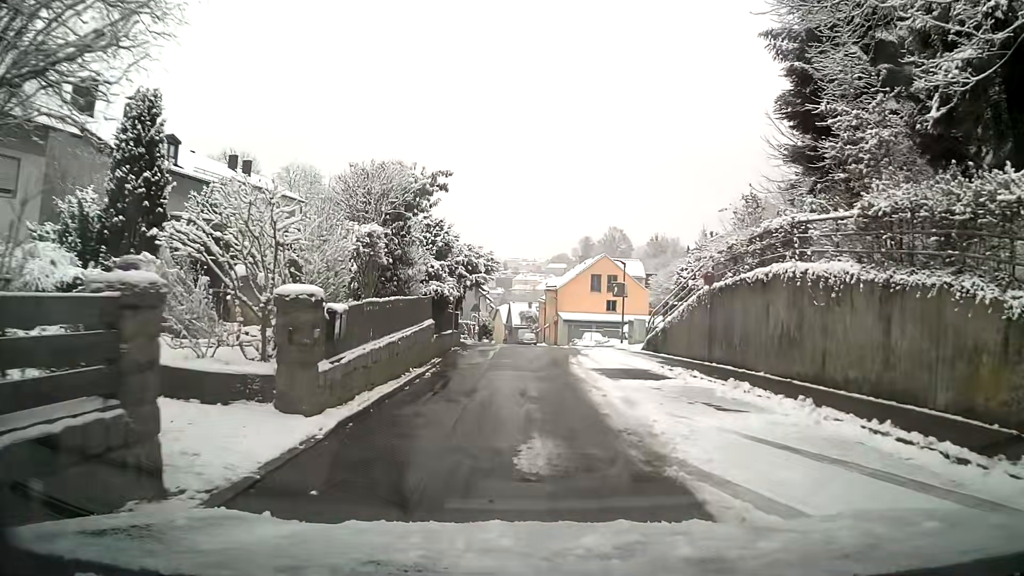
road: residential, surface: asphalt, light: Day
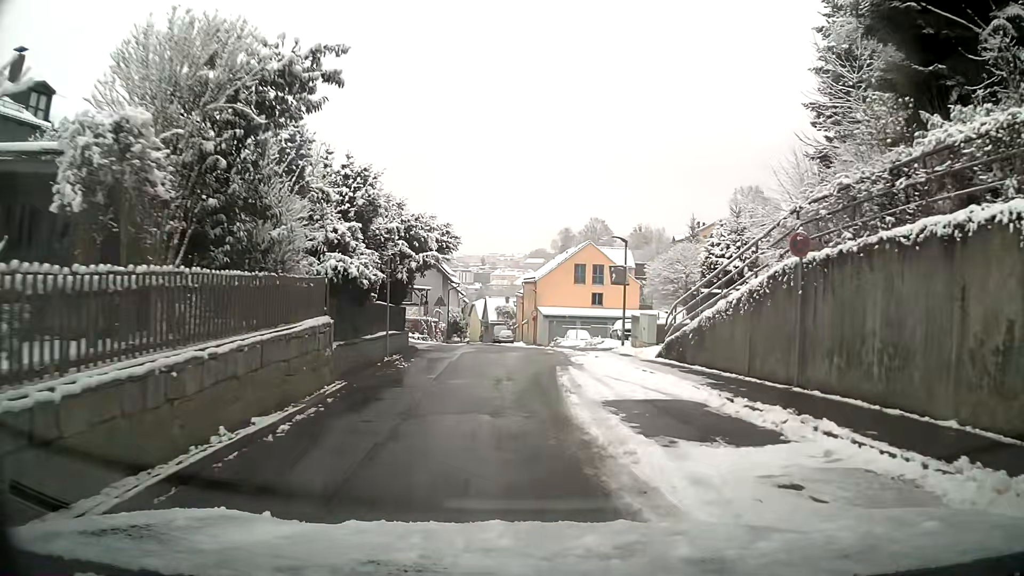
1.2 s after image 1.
(+0.1, +8.1) m; +2°
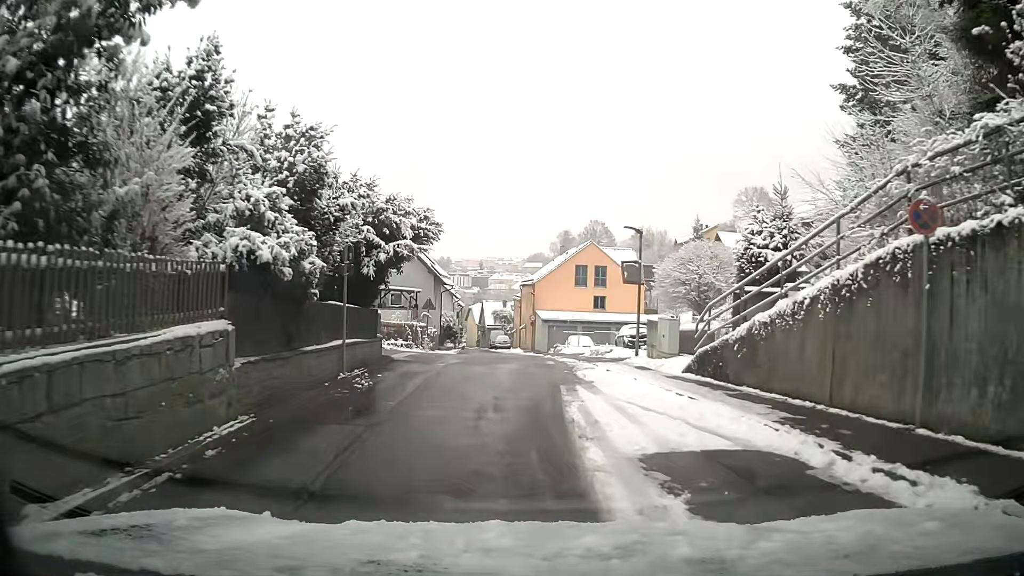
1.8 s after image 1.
(0.0, +4.0) m; 0°
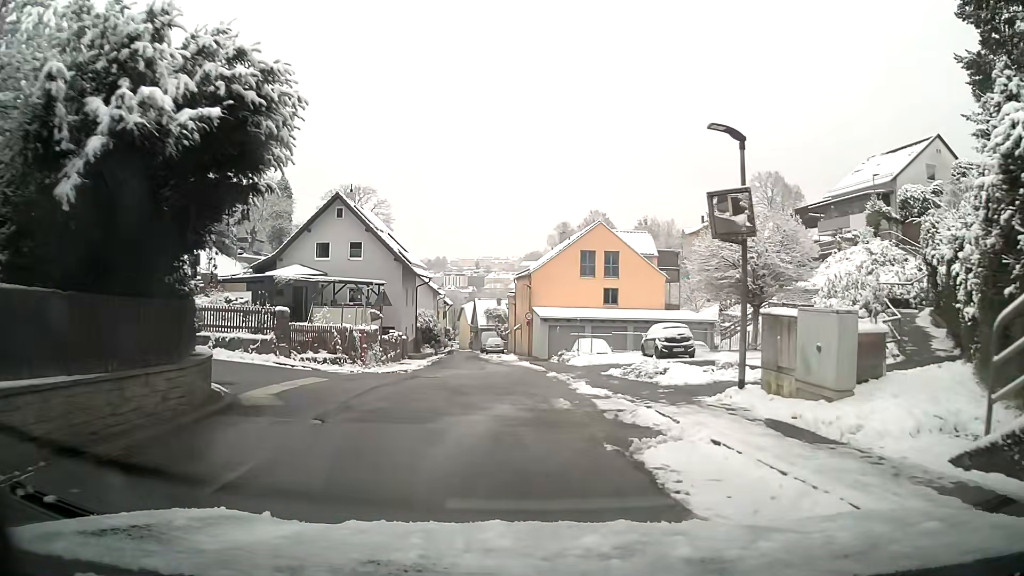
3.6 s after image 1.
(-0.2, +11.3) m; -1°
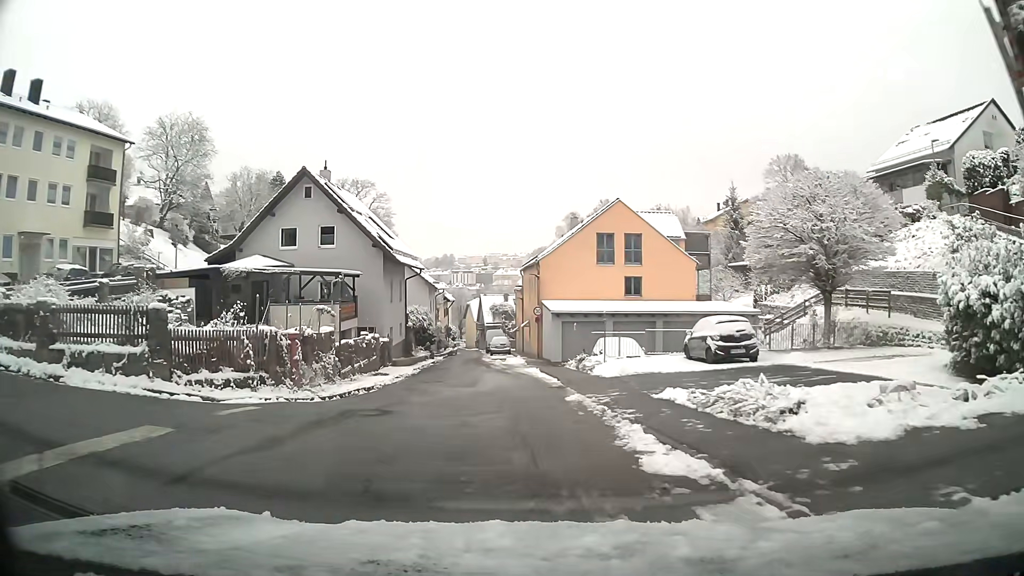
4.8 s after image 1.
(+0.1, +7.3) m; 0°
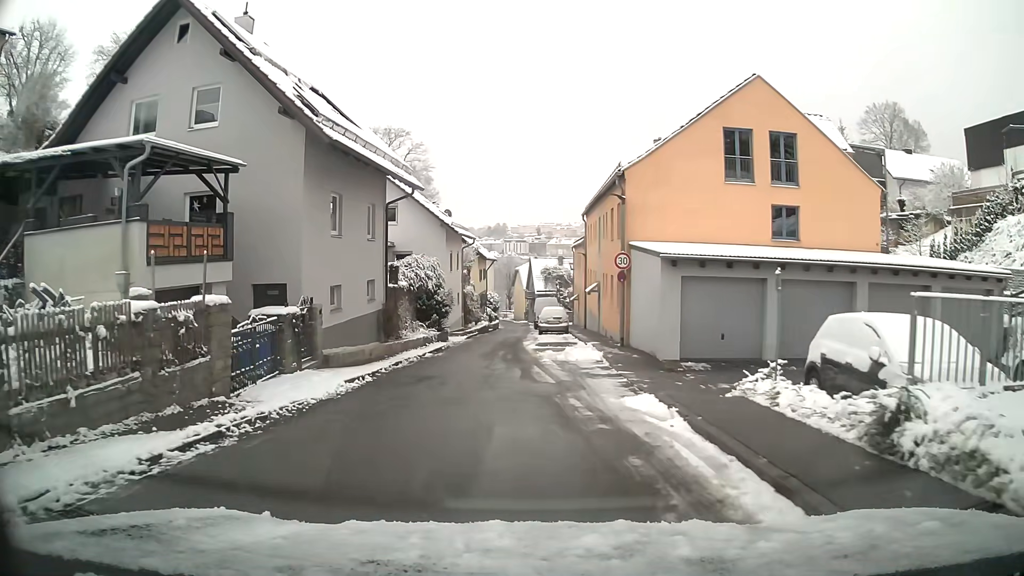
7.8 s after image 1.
(-0.9, +18.7) m; -5°
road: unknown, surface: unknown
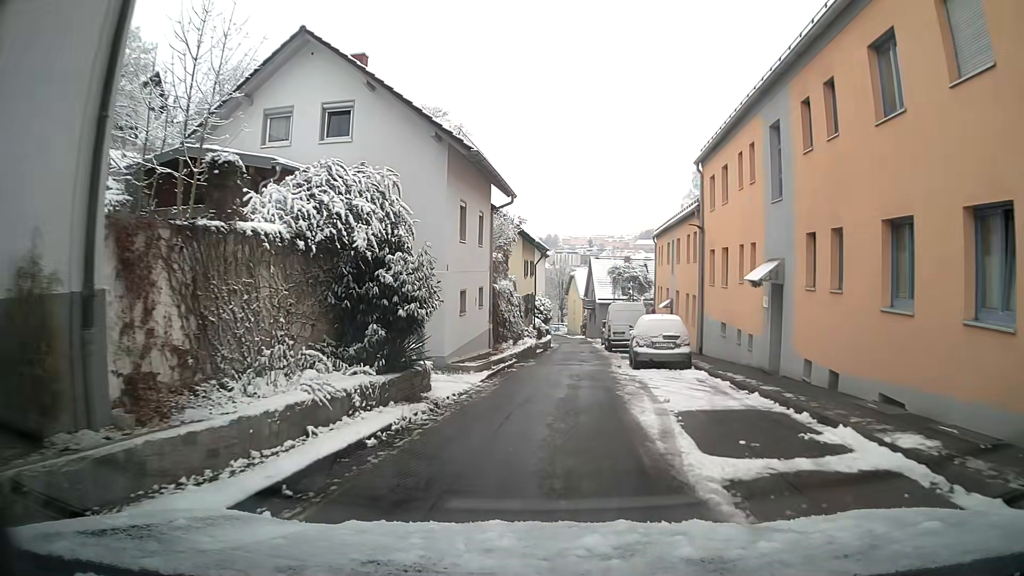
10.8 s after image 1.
(-0.7, +19.4) m; -2°
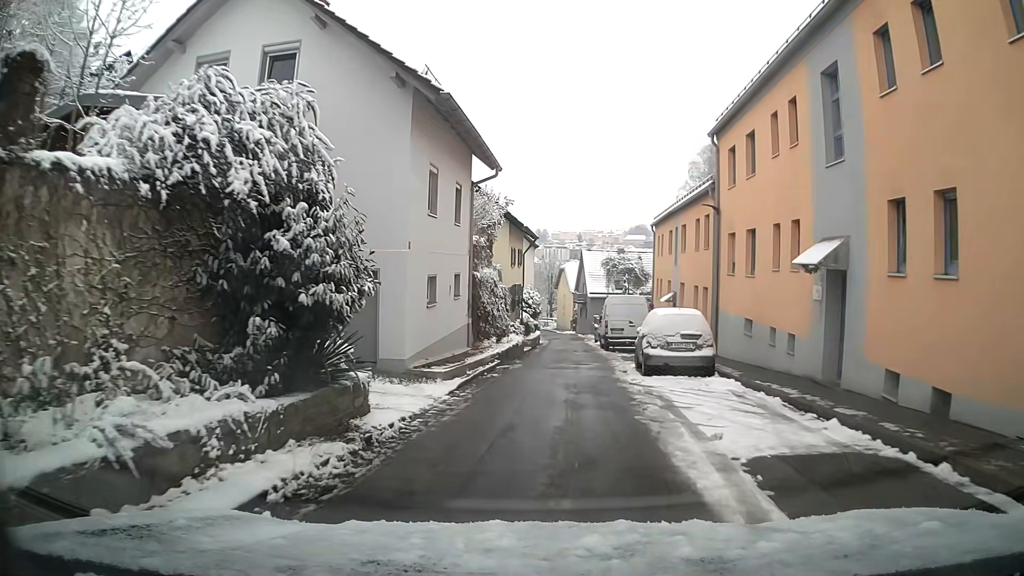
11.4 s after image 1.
(0.0, +3.9) m; +1°
(0, +10) (+1, +20) (+1, +30) (+2, +40) (+2, +50) (+3, +60) (+3, +70) (+3, +80) (+2, +90) (+1, +100) m
